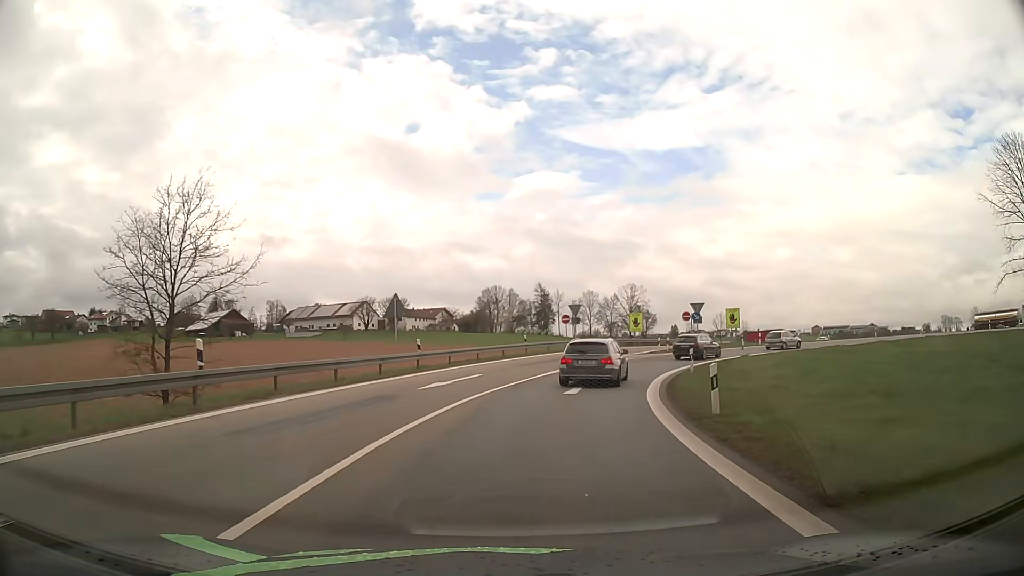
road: motorway_link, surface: asphalt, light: Day
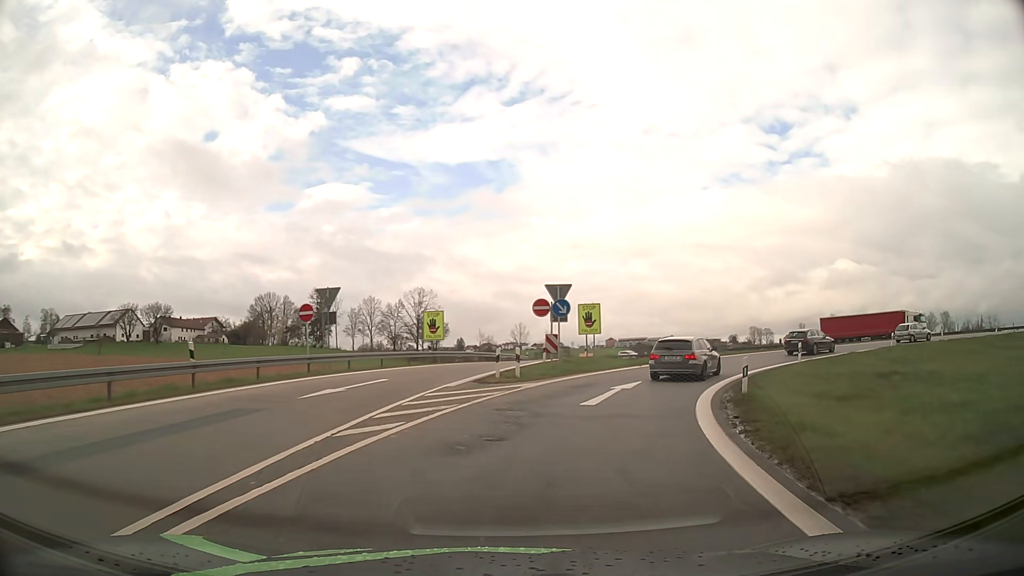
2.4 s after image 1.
(+3.6, +25.6) m; +18°
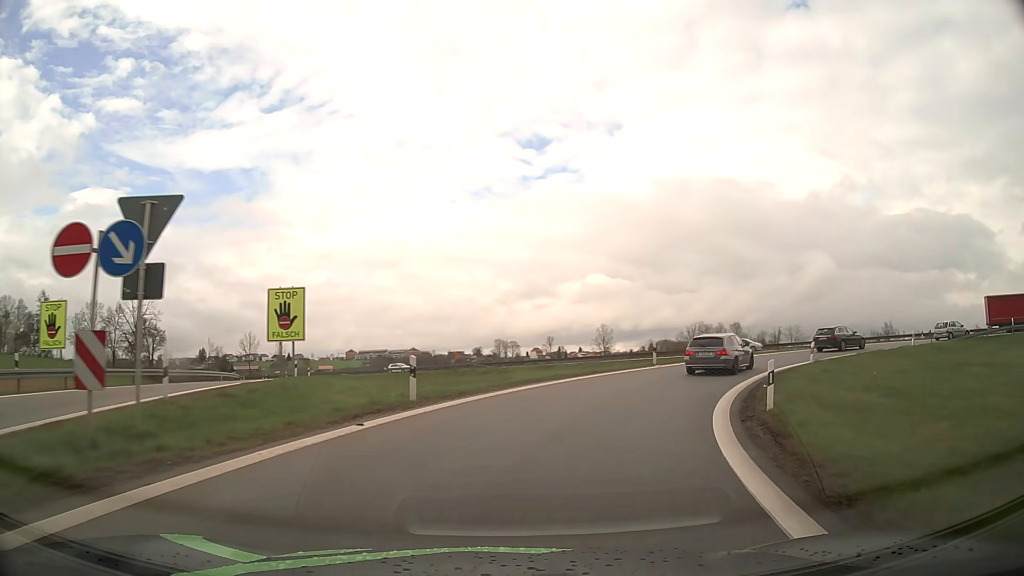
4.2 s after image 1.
(+3.4, +18.8) m; +22°
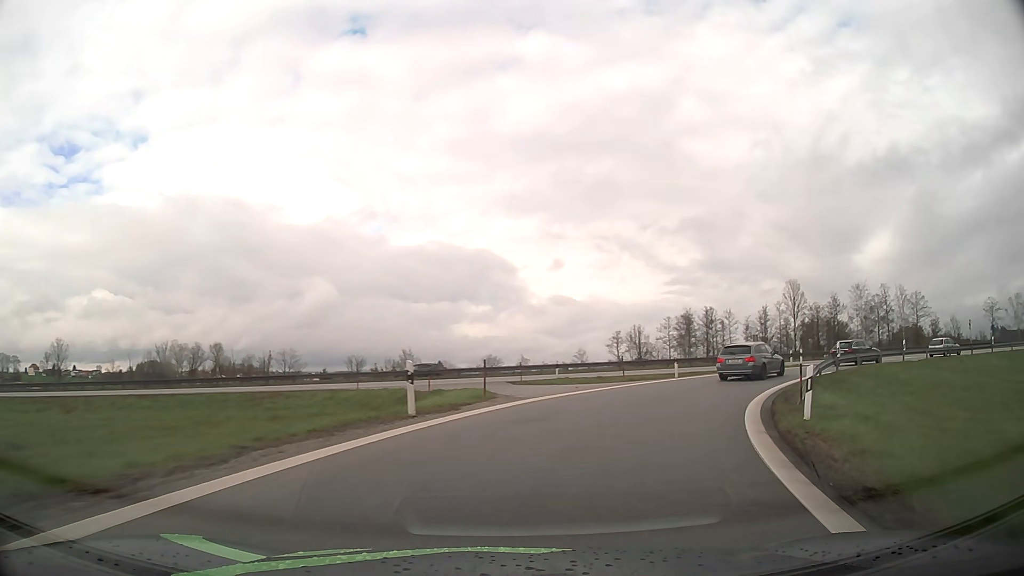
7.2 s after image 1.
(+11.8, +30.4) m; +43°
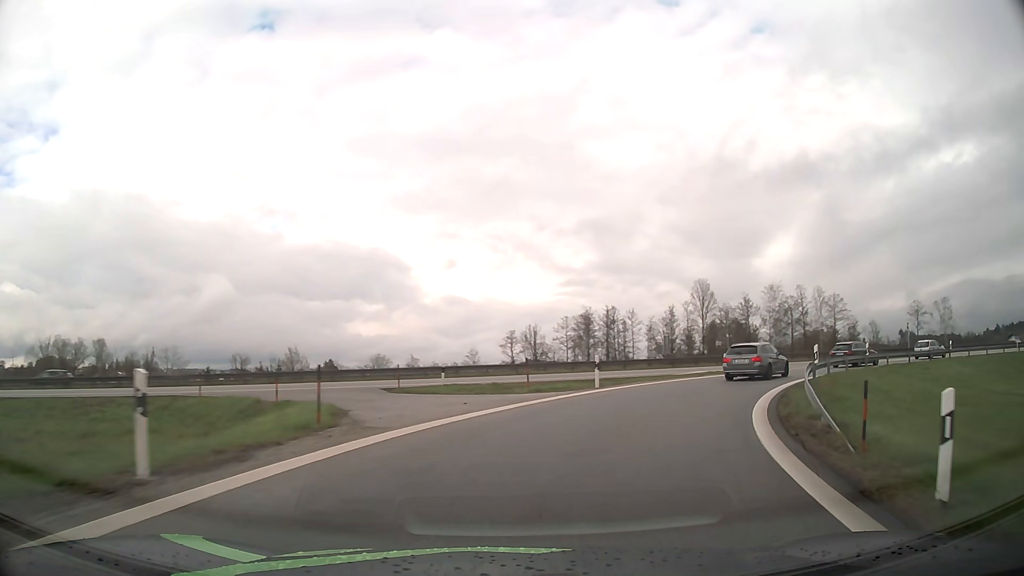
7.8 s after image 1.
(+0.5, +6.8) m; +9°
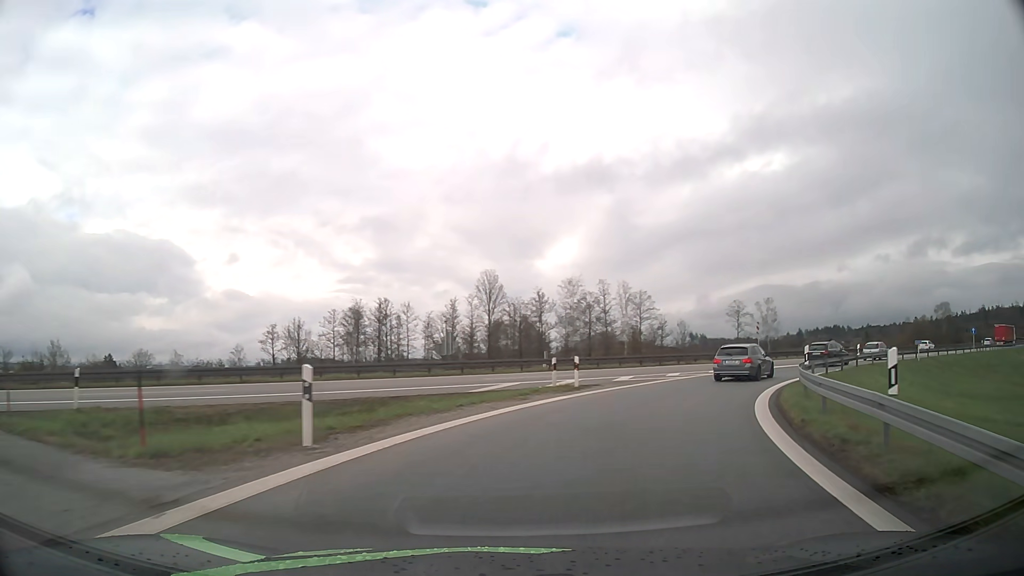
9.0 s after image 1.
(+2.3, +13.7) m; +19°
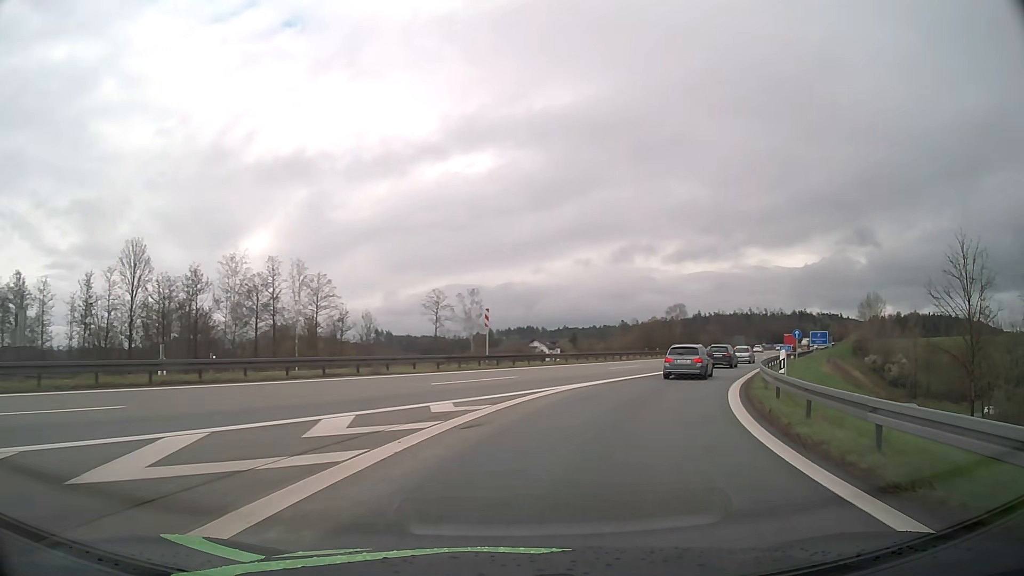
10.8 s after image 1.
(+5.1, +20.8) m; +27°
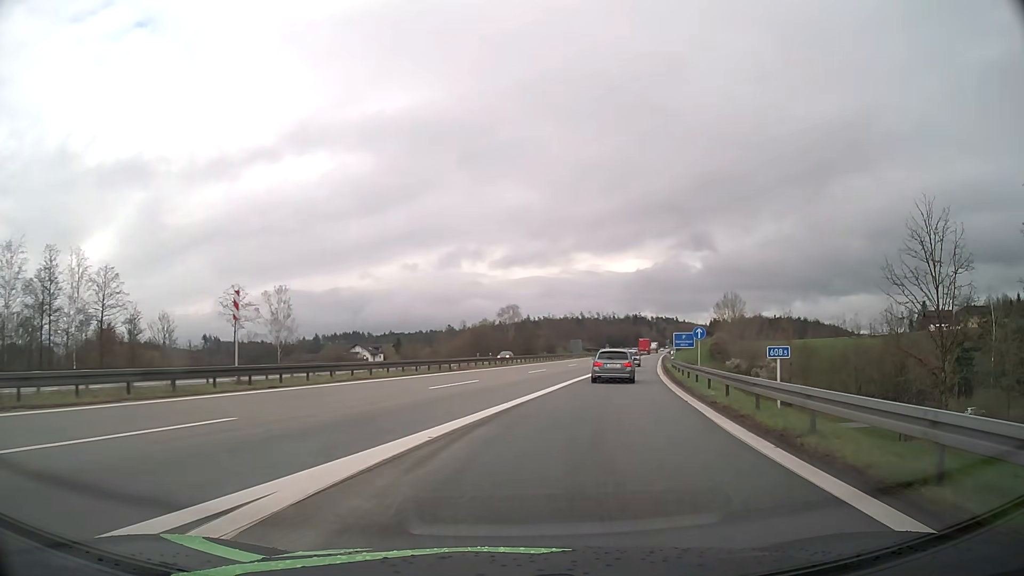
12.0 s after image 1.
(+2.1, +15.1) m; +15°
(+1, +10) (+2, +20) (+4, +30) (+6, +39) (+8, +49) (+10, +59) (+12, +69) (+14, +79) (+16, +89) (+18, +98) m
